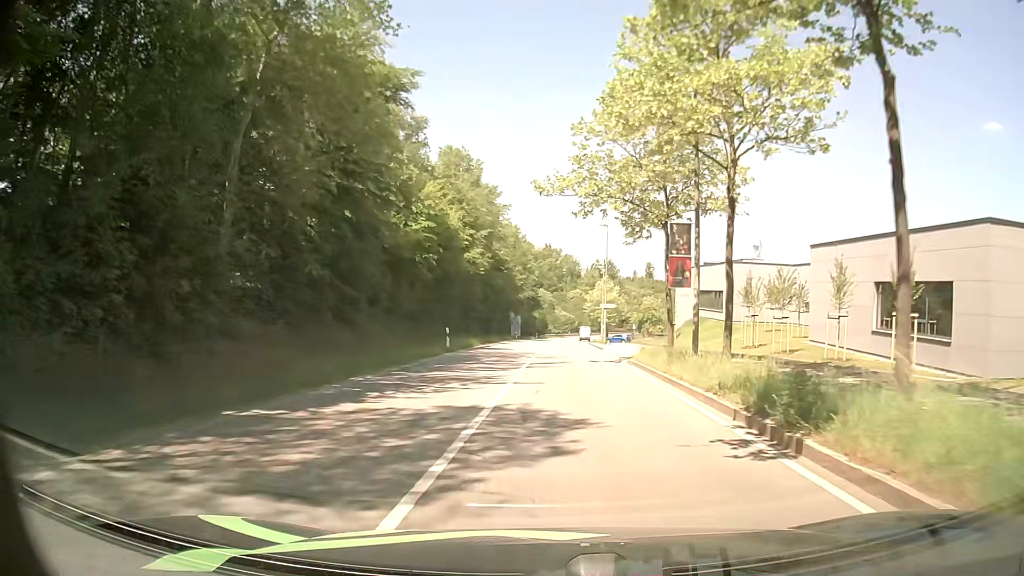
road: secondary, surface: asphalt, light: Day
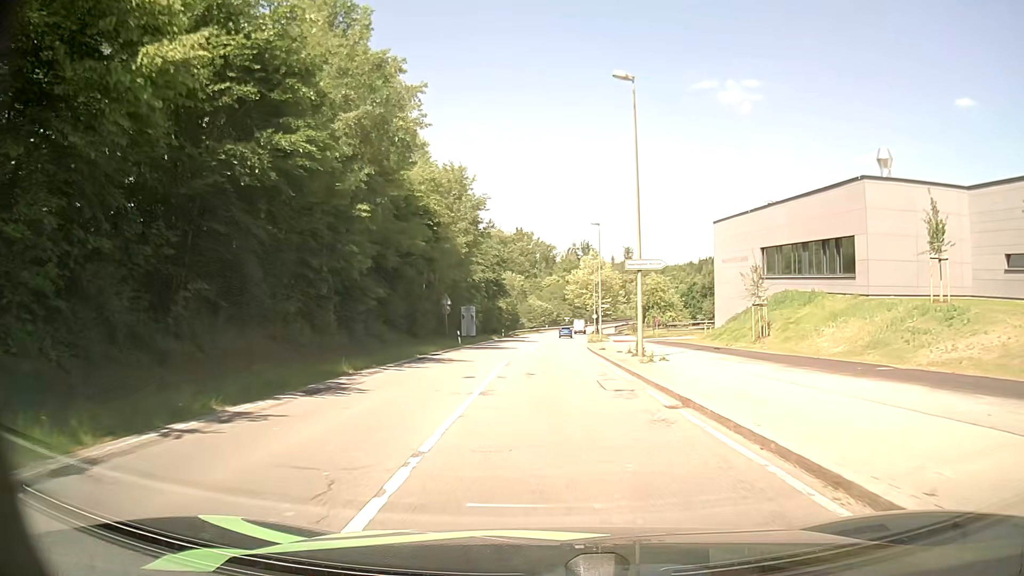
(+0.9, +34.2) m; +2°
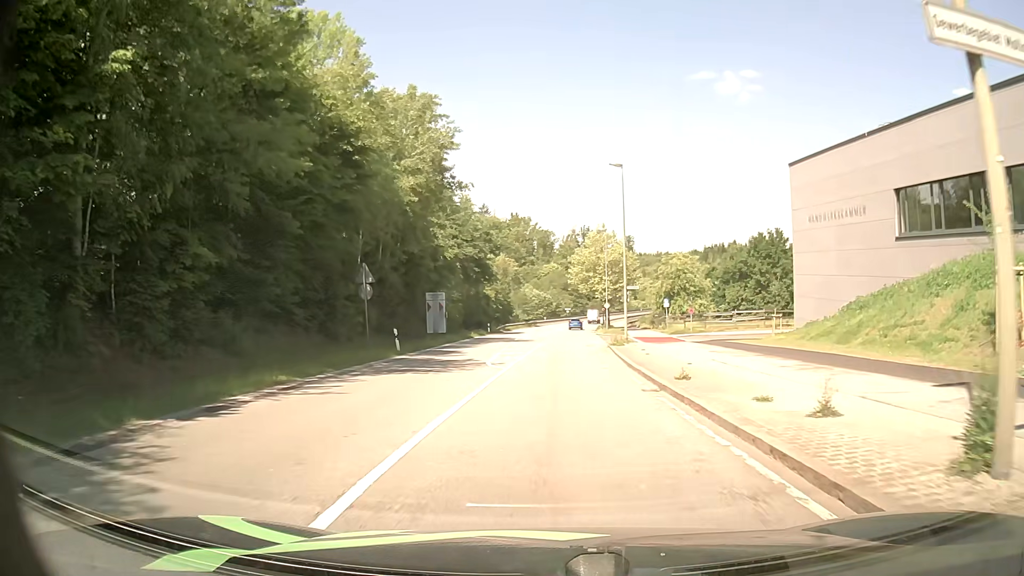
(-0.1, +19.5) m; 0°
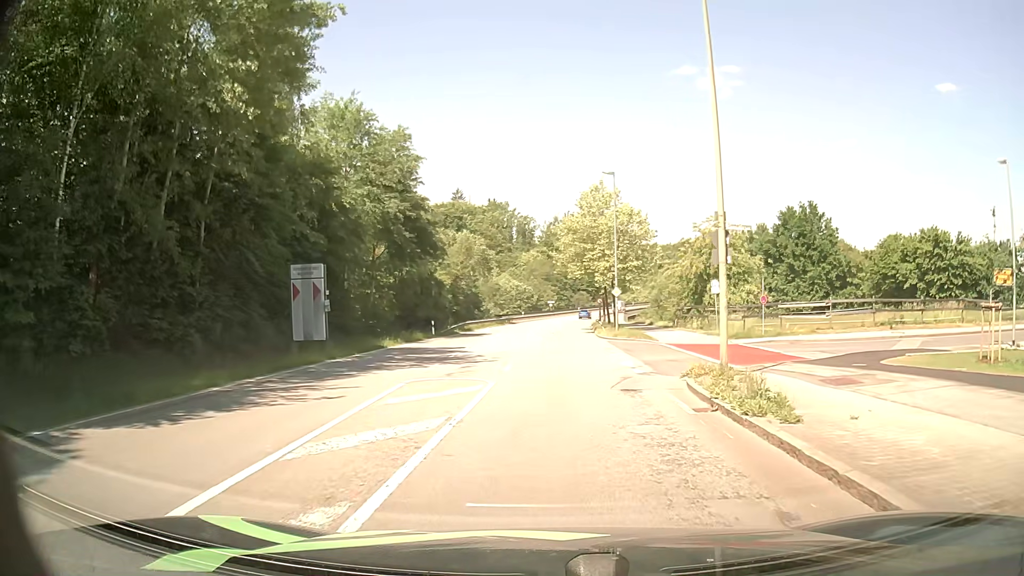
(+0.1, +24.1) m; +1°
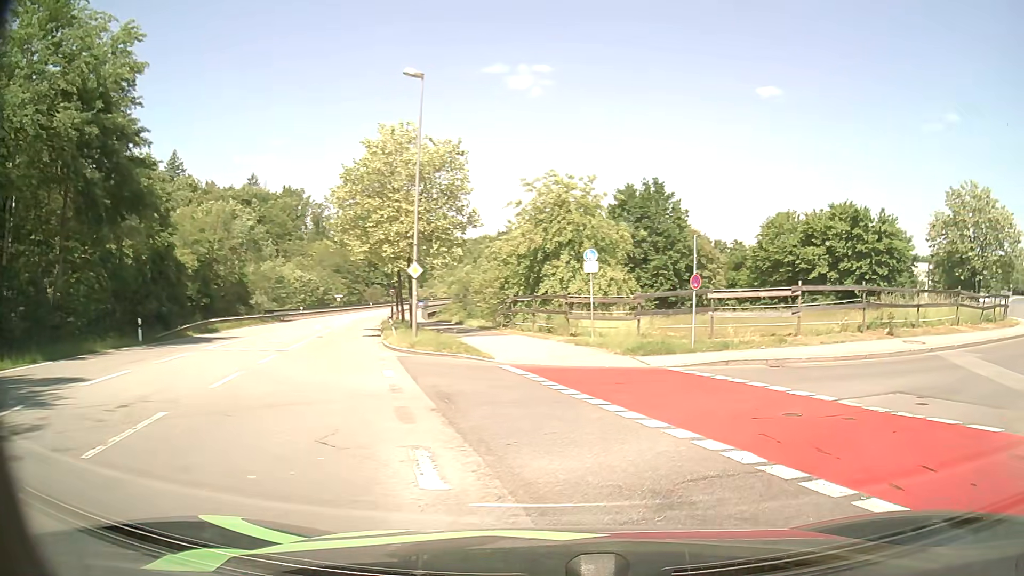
(+0.9, +16.8) m; +16°
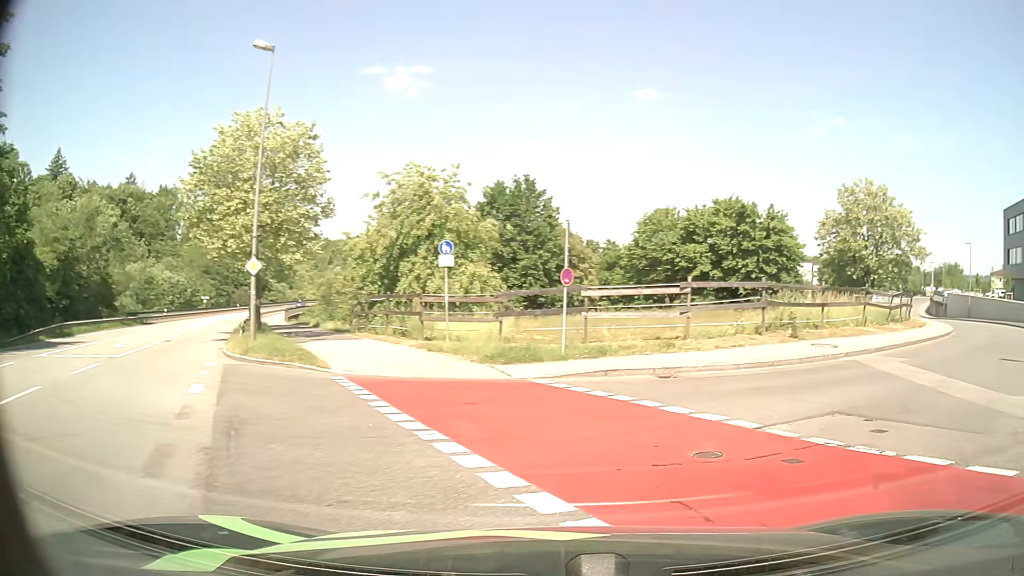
(+0.3, +2.9) m; +13°
